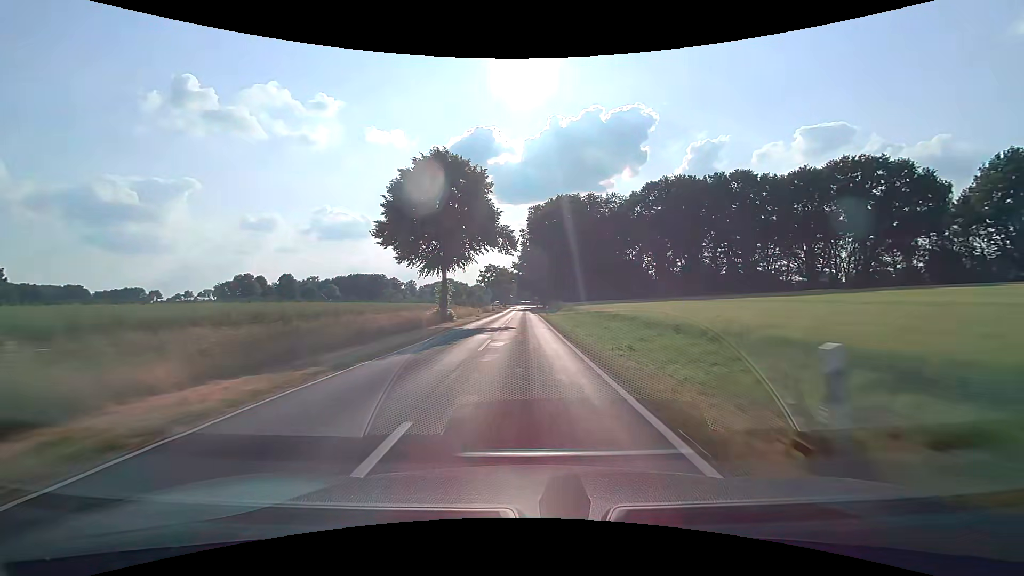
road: tertiary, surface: asphalt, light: Day
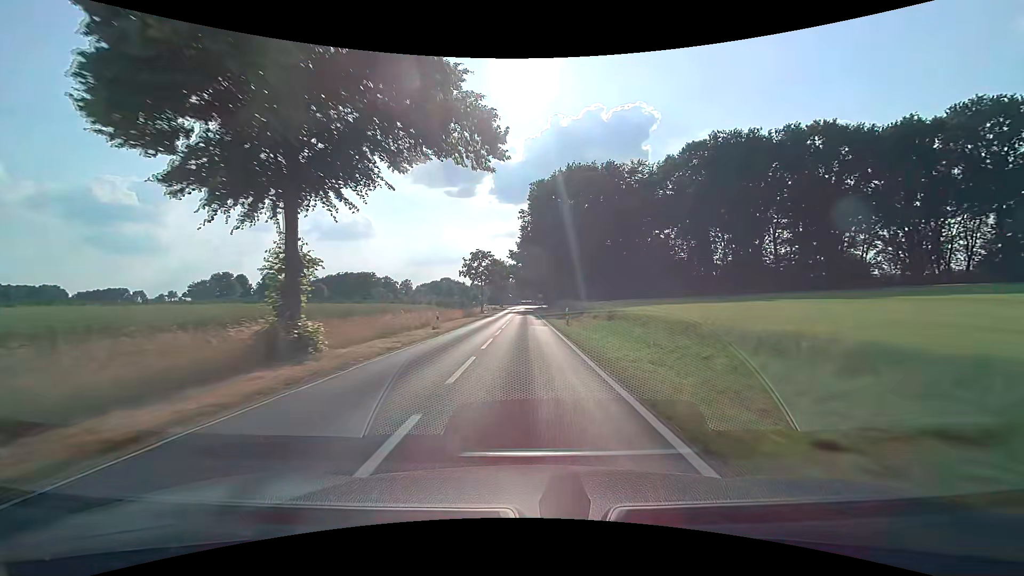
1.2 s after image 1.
(0.0, +25.3) m; 0°
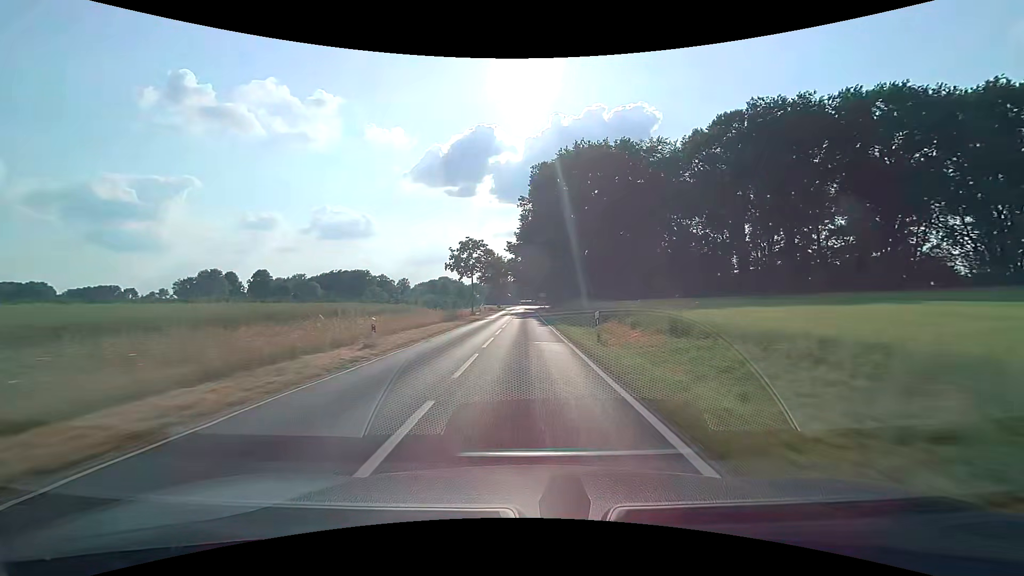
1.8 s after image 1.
(0.0, +12.1) m; 0°
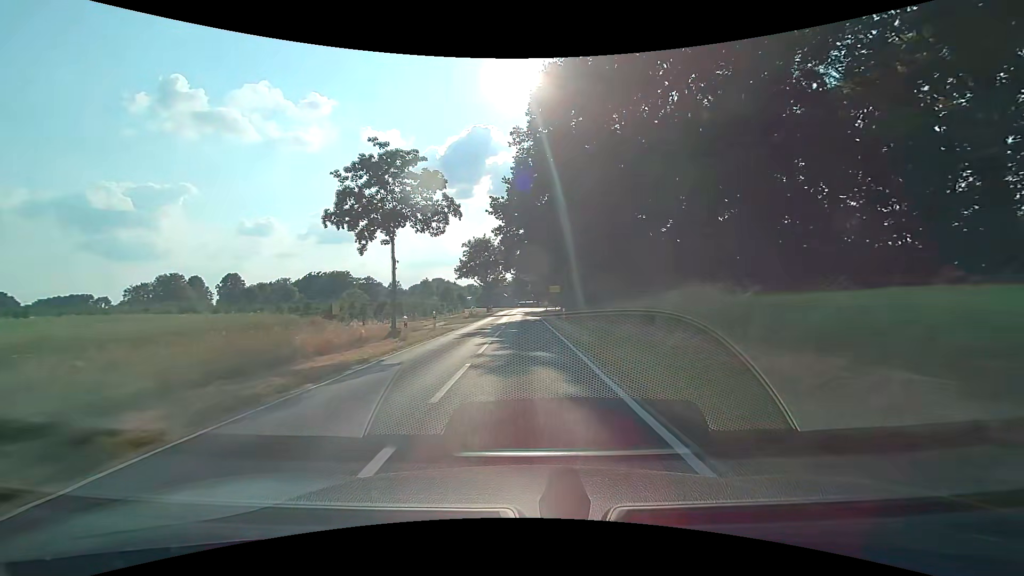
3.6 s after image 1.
(0.0, +33.8) m; 0°
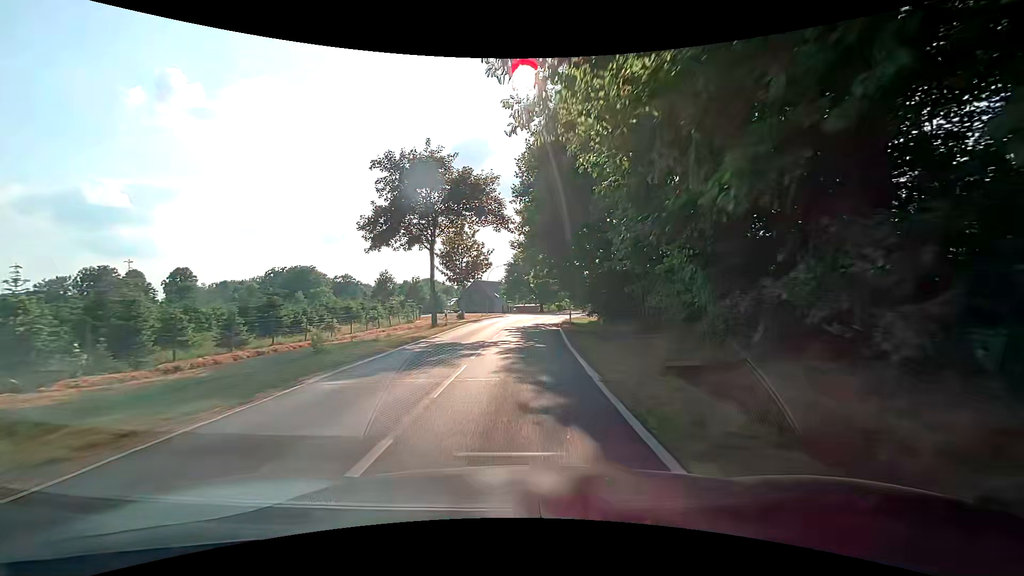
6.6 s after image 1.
(+0.1, +44.6) m; -1°
(0, +10) (0, +20) (+1, +30) (+1, +40) (+2, +50) (+3, +60) (+4, +70) (+5, +80) (-1, +87) (-9, +94) m
